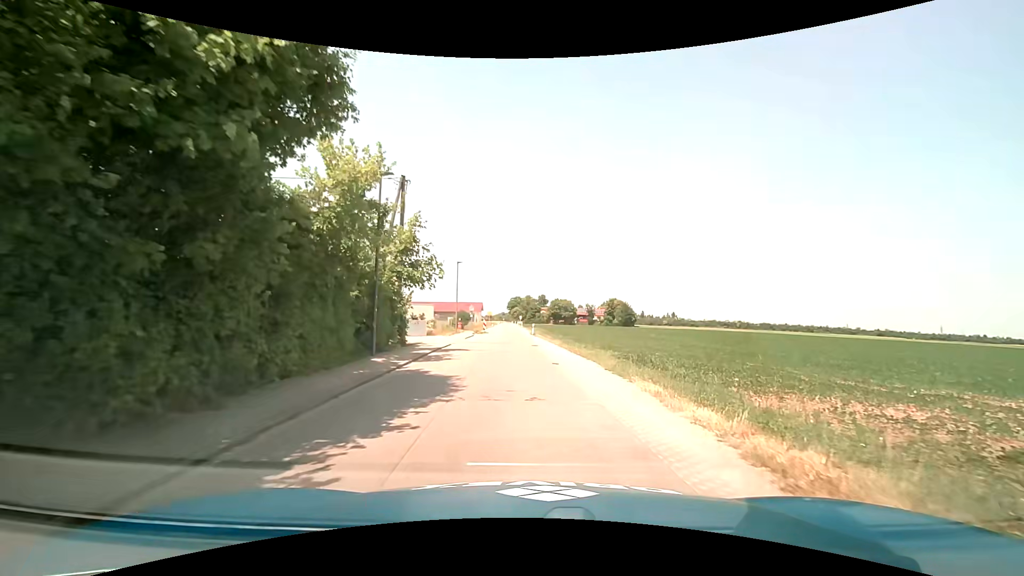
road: residential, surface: asphalt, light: Day
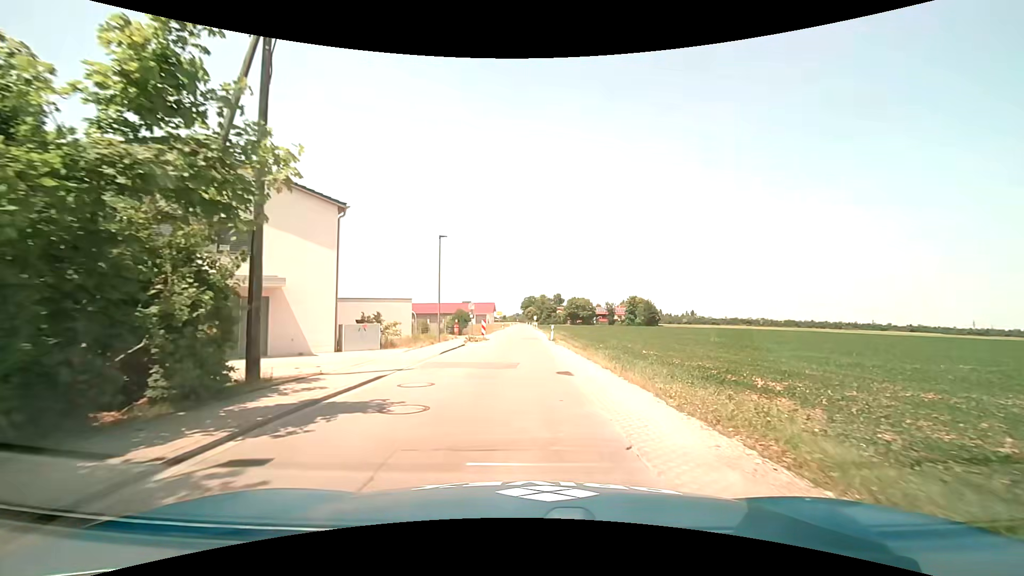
(-0.2, +14.2) m; -1°
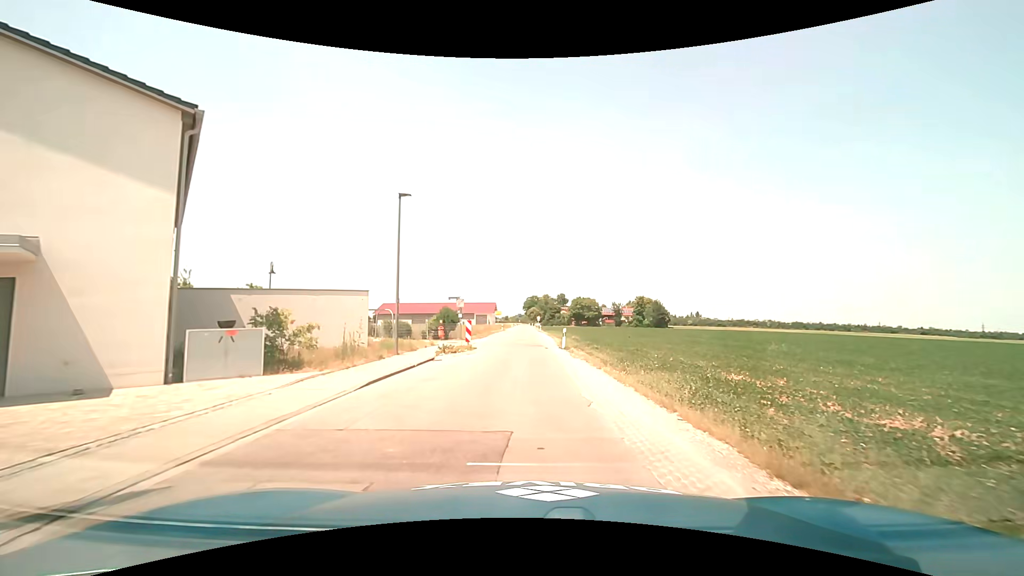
(-0.2, +9.8) m; -1°
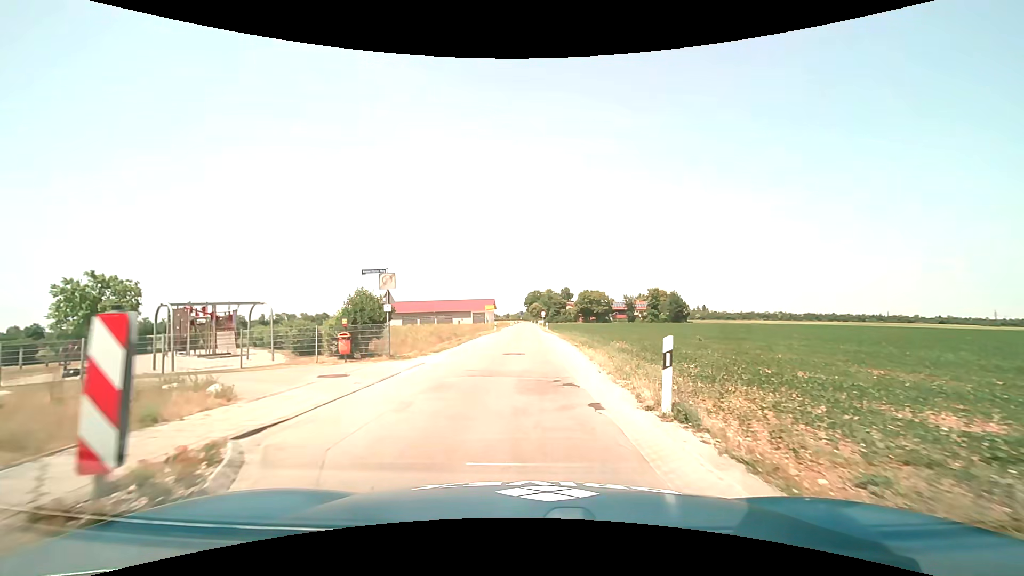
(+0.1, +20.2) m; 0°
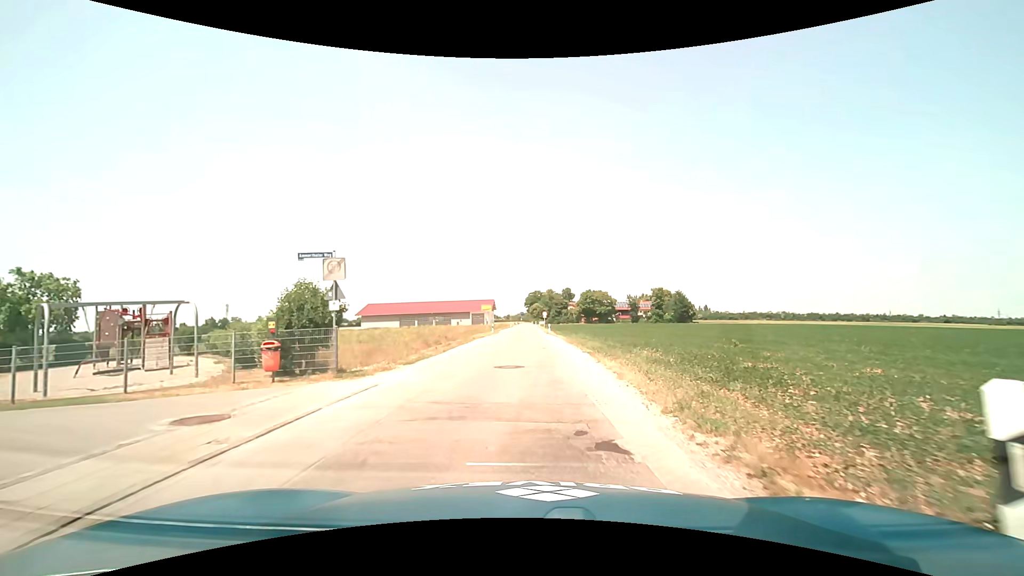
(0.0, +5.1) m; 0°
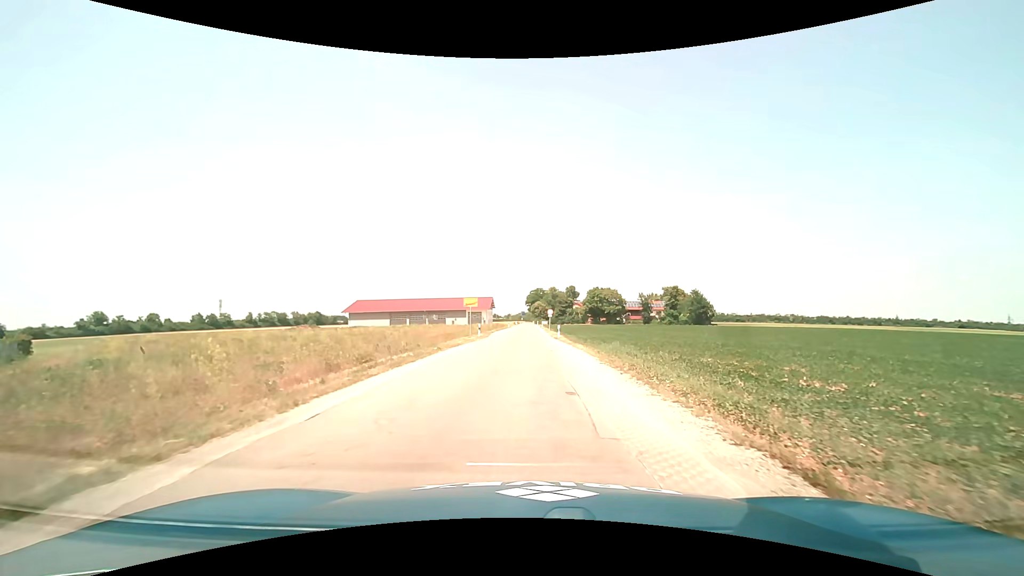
(0.0, +15.1) m; 0°
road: unclassified
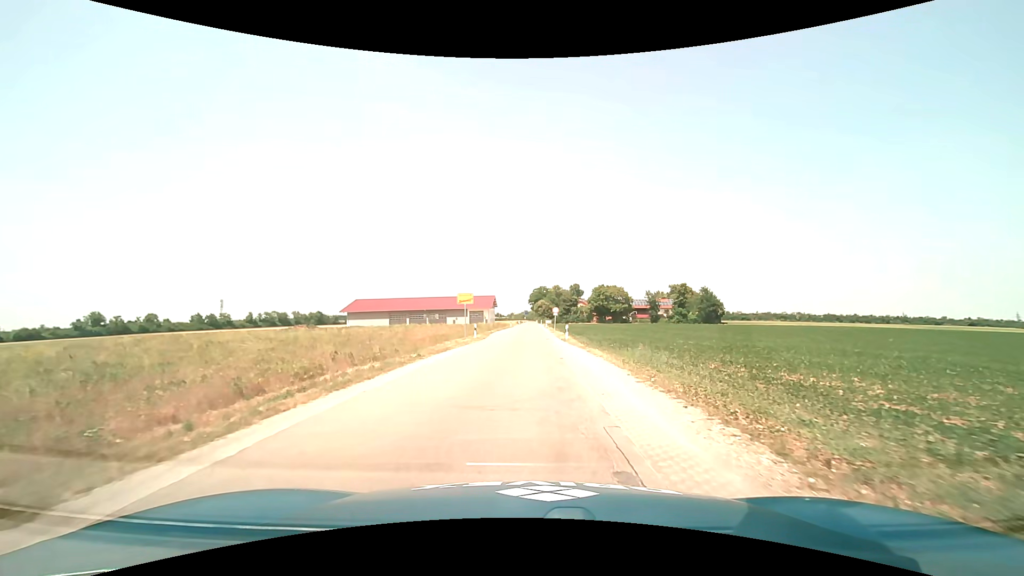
(-0.1, +5.0) m; -1°
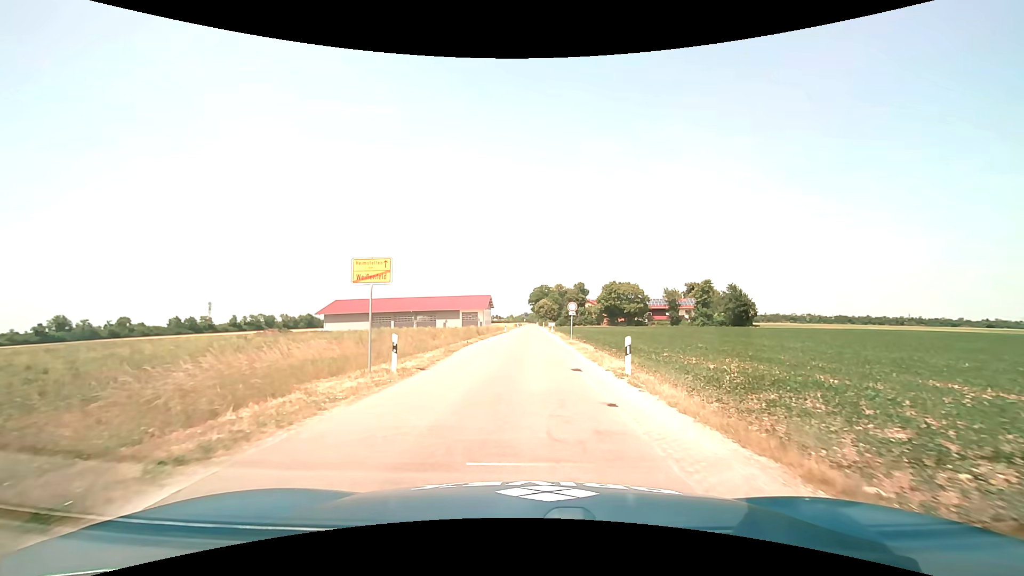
(+0.1, +19.8) m; 0°
(0, +10) (0, +20) (0, +30) (0, +40) (0, +50) (0, +60) (+1, +70) (+1, +80) (+1, +90) (+1, +100) m
